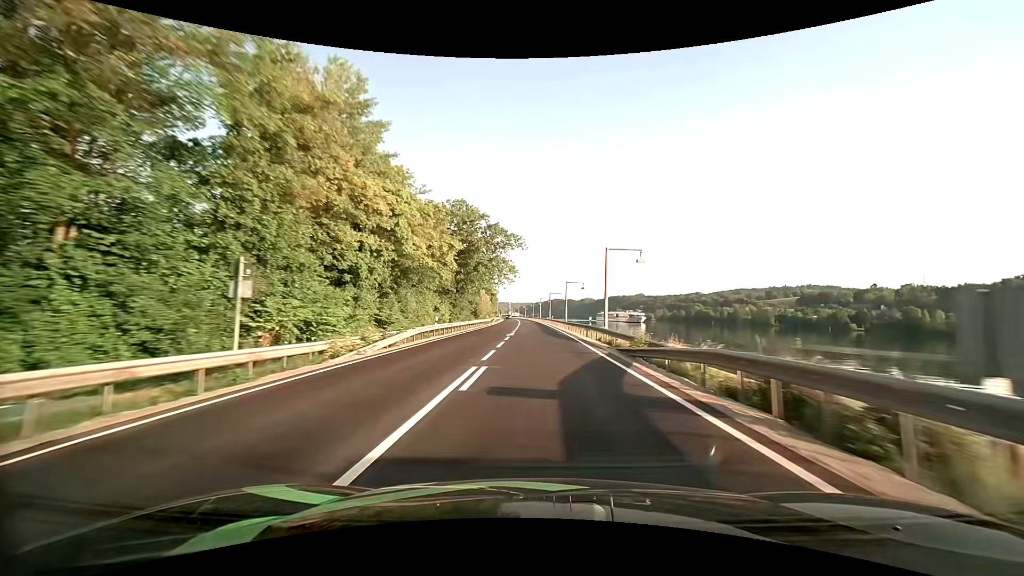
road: primary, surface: asphalt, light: Day
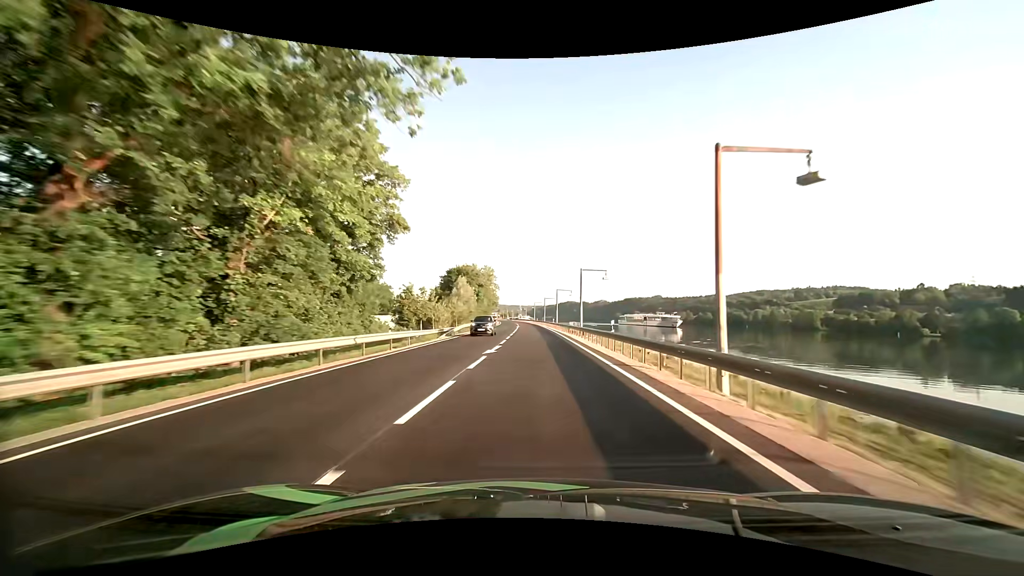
(-0.7, +56.9) m; -2°
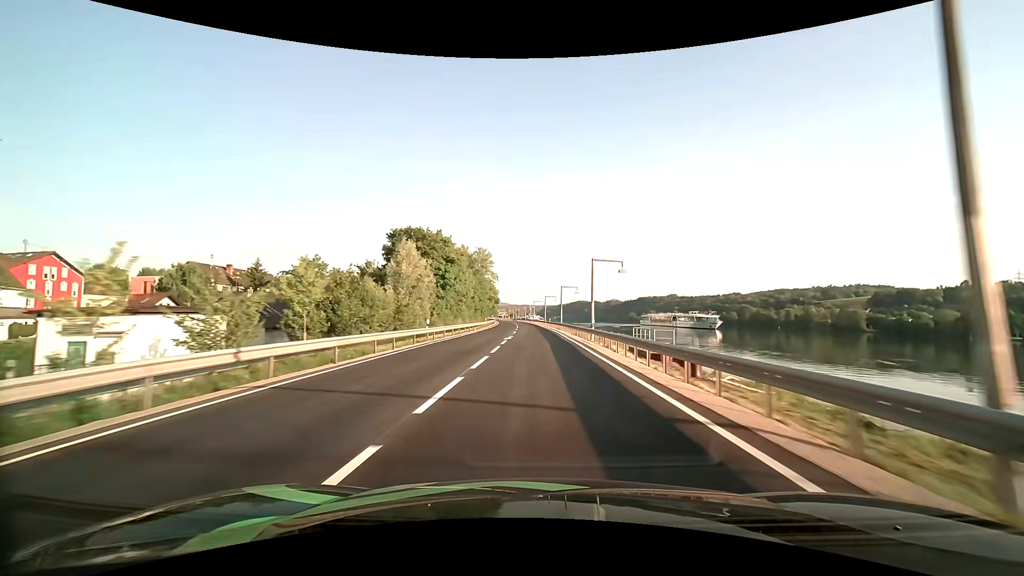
(-0.4, +42.9) m; -1°
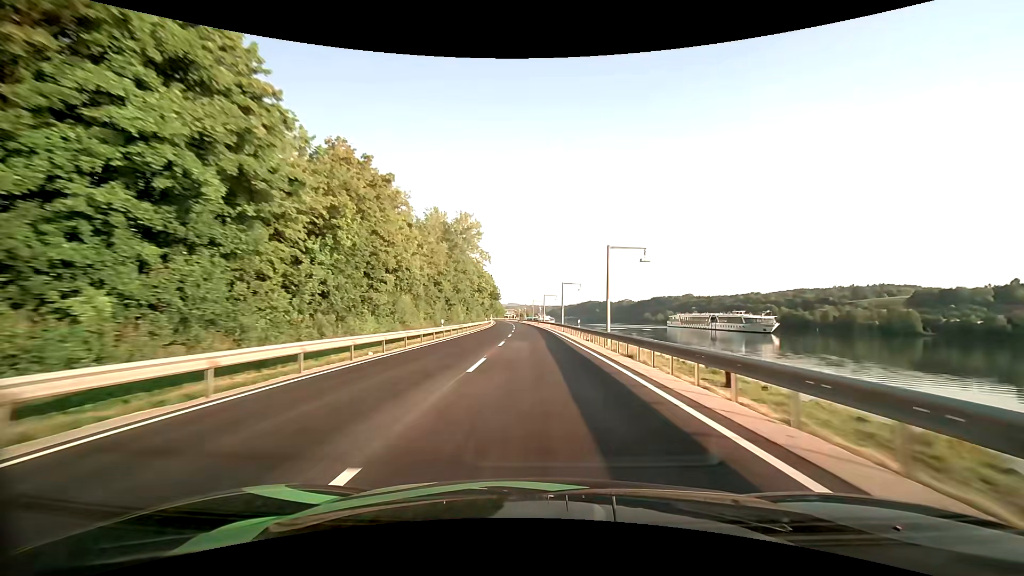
(-0.3, +42.9) m; -1°
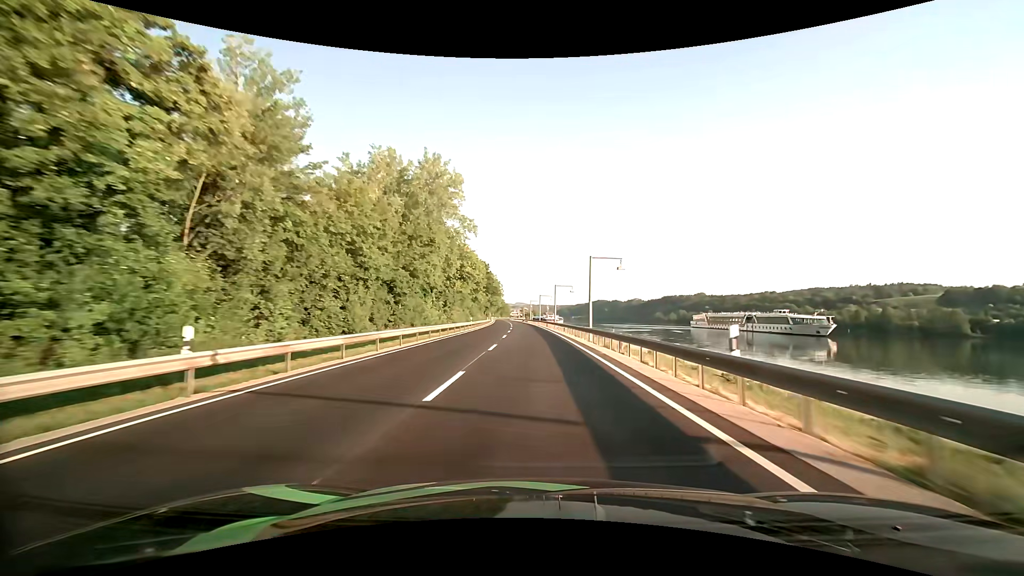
(-0.2, +28.5) m; -1°
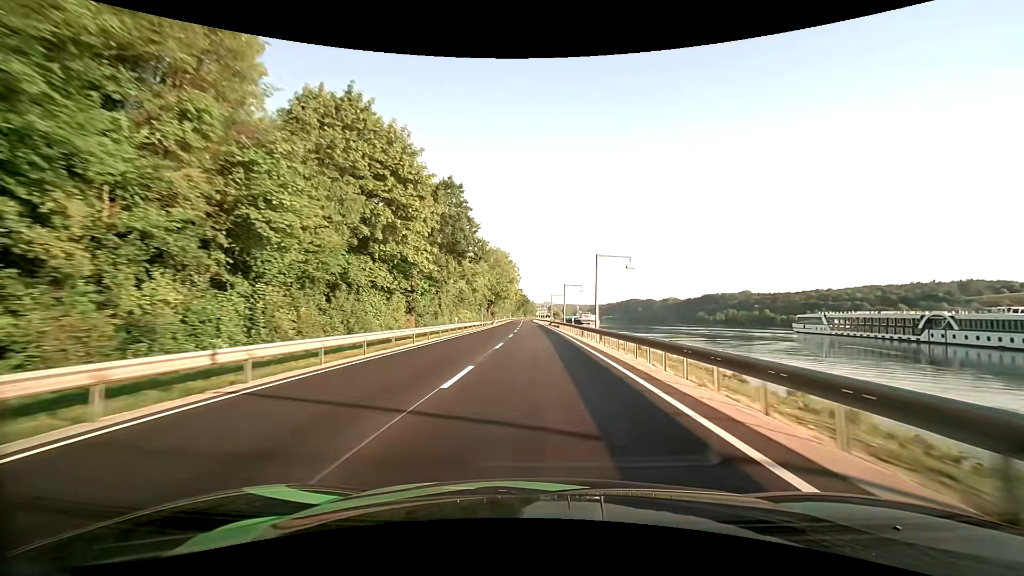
(-2.0, +70.9) m; -4°
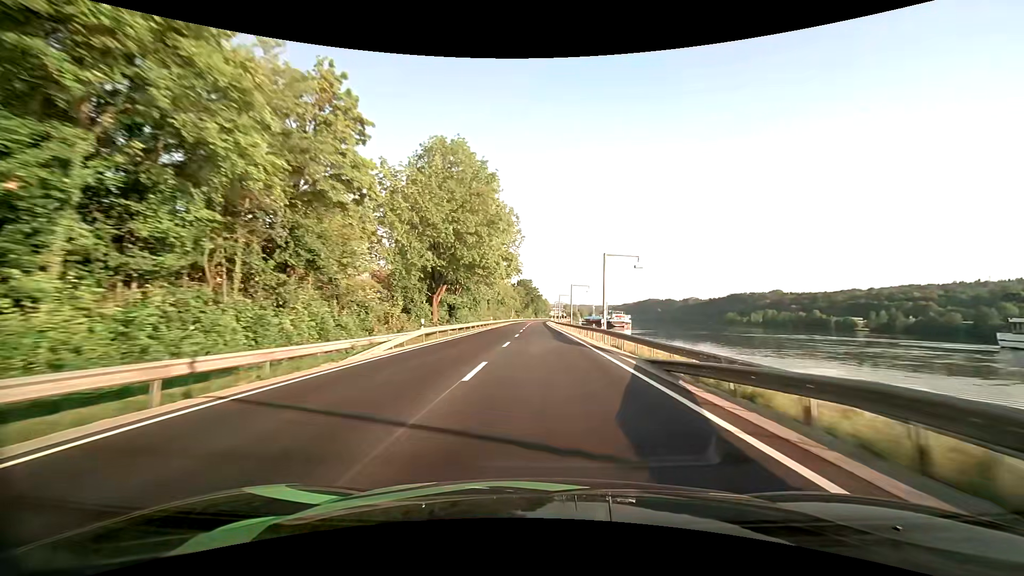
(-0.8, +71.2) m; -1°
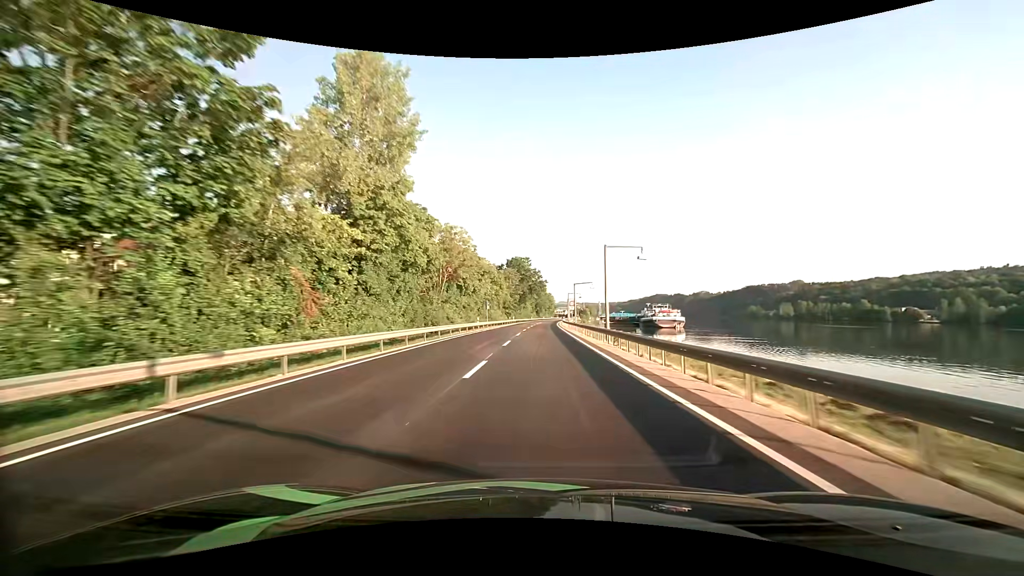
(-0.2, +72.0) m; 0°
